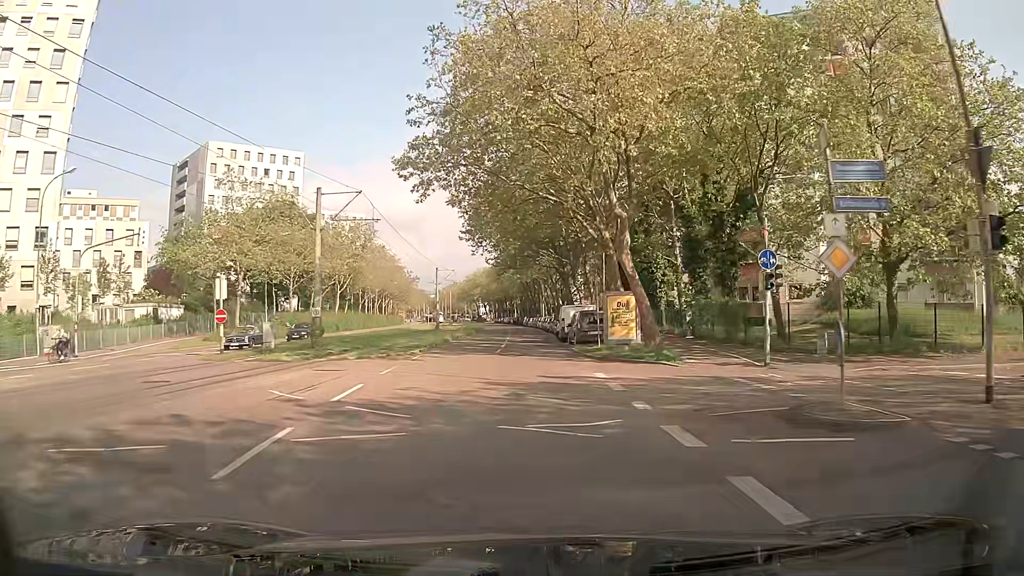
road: tertiary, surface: asphalt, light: Day
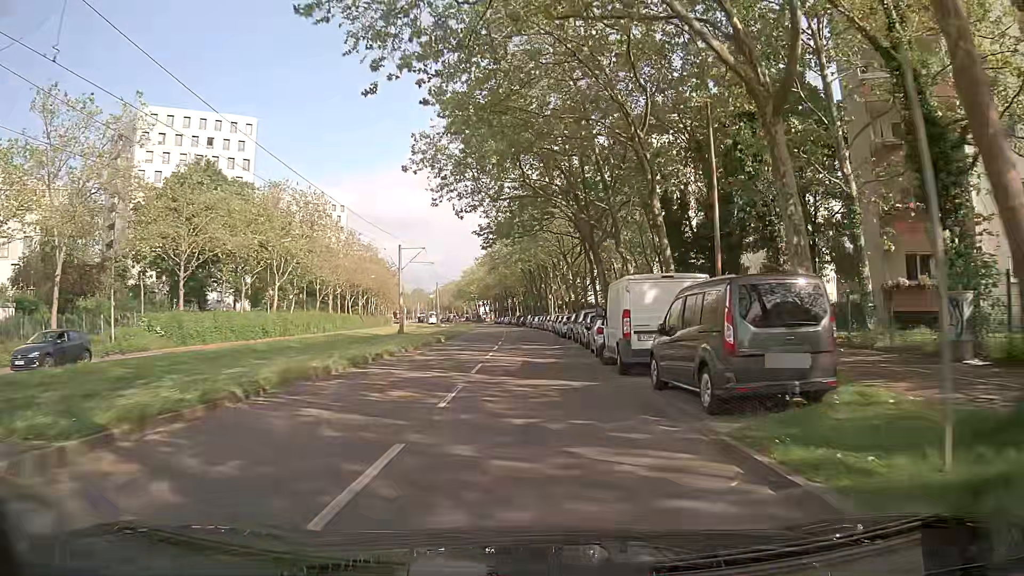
(-0.1, +25.3) m; 0°
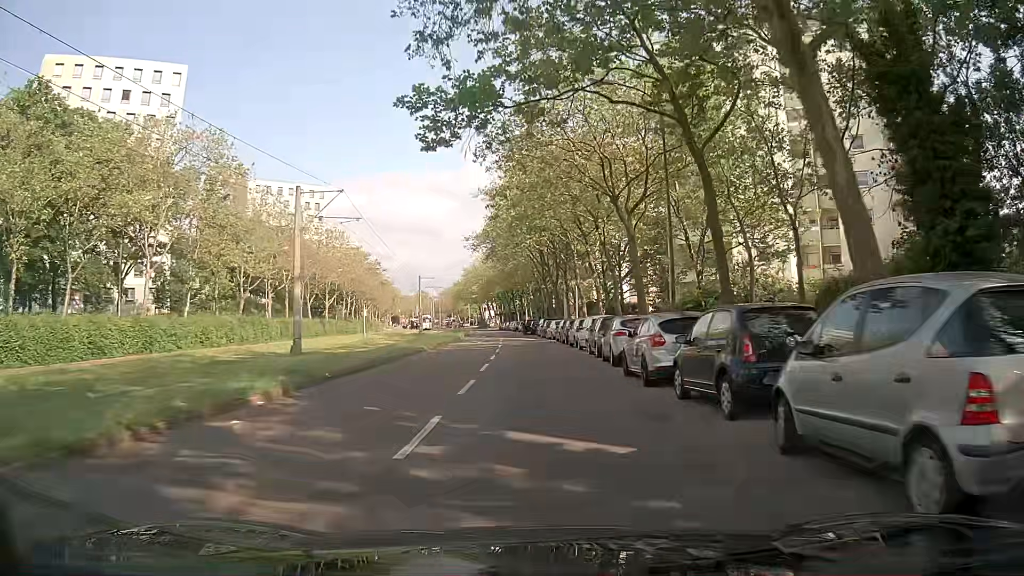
(-0.6, +27.4) m; -1°
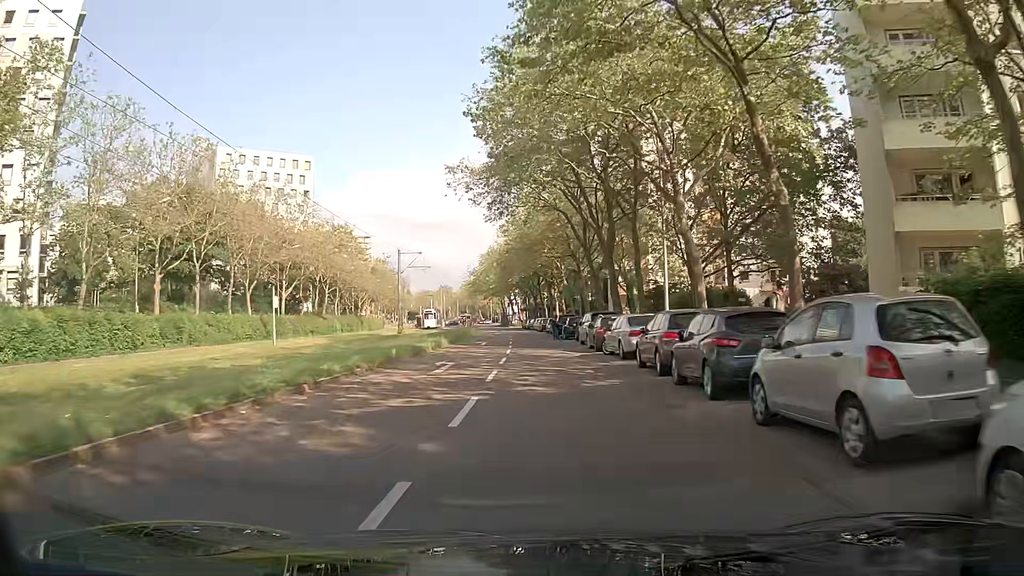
(-0.5, +28.2) m; -2°
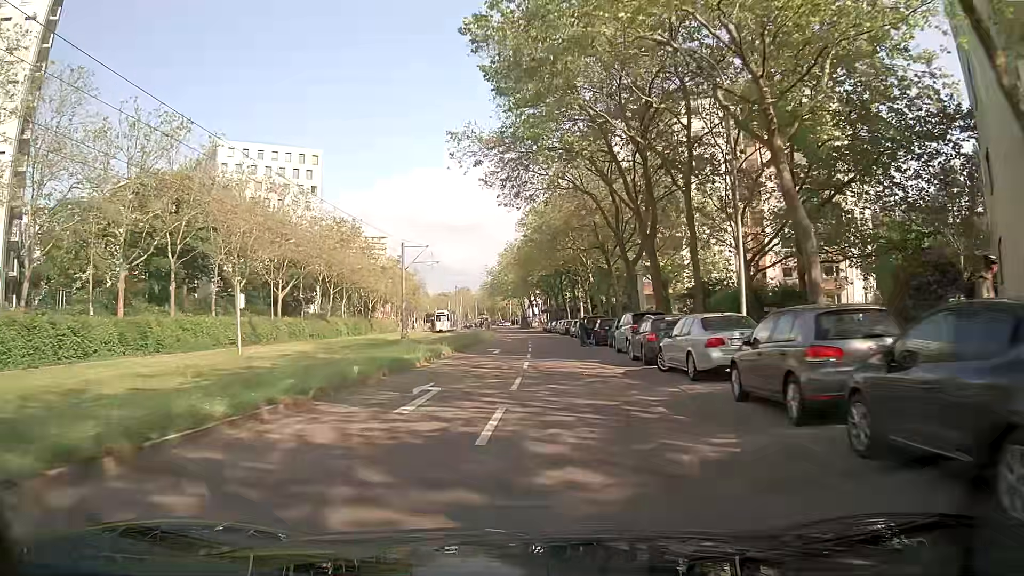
(-0.2, +7.1) m; -2°
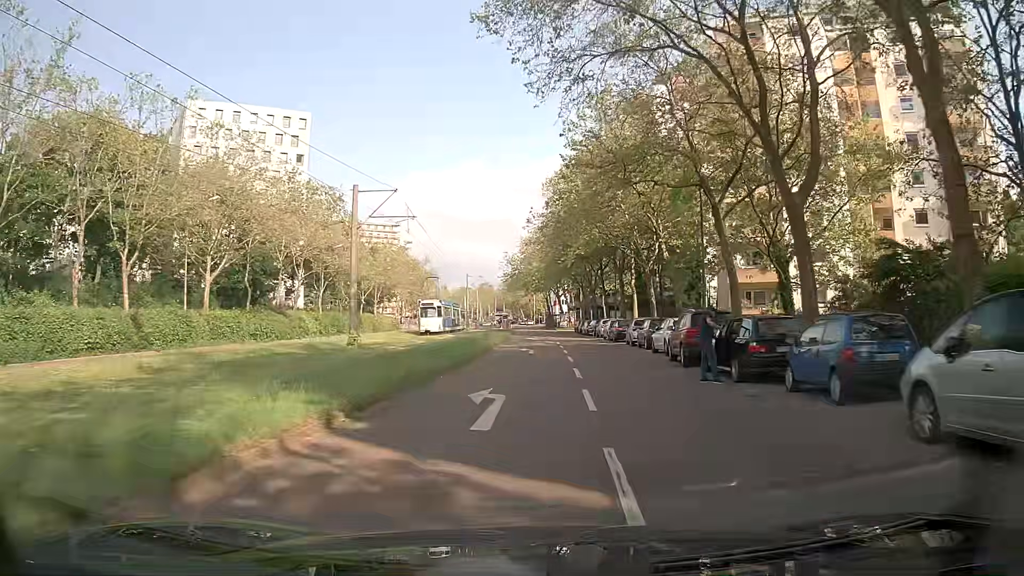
(-0.8, +21.1) m; -2°
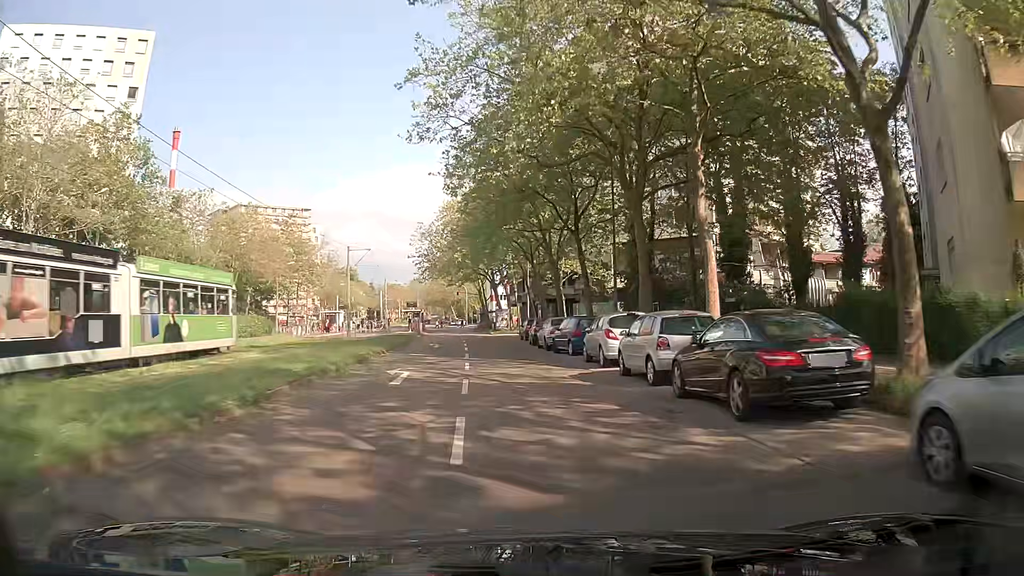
(+1.6, +33.7) m; +5°
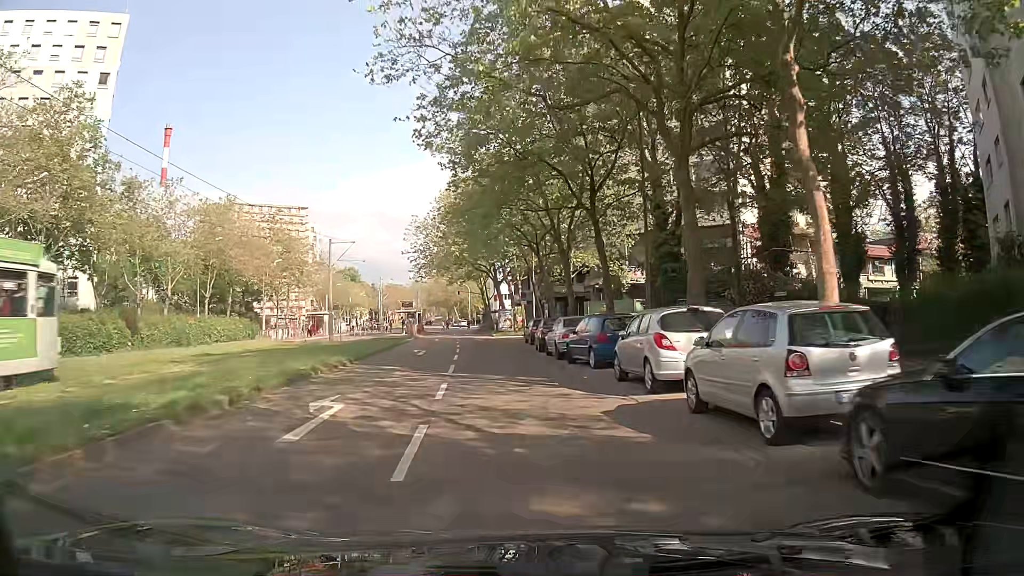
(0.0, +6.6) m; 0°
(0, +10) (-1, +20) (-2, +30) (-3, +40) (-4, +50) (-5, +60) (-6, +70) (-8, +80) (-9, +89) (-11, +99) m
